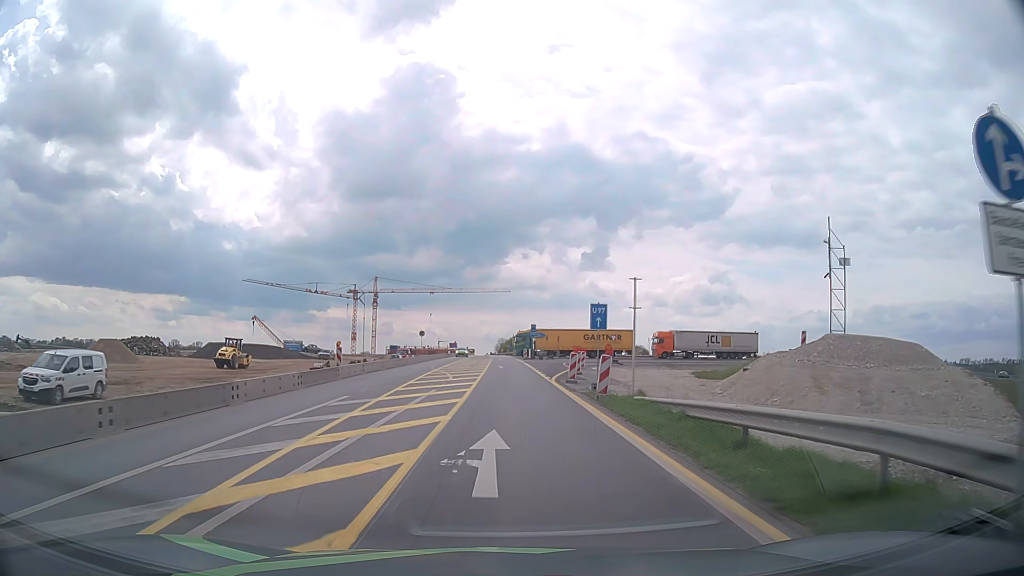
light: Day
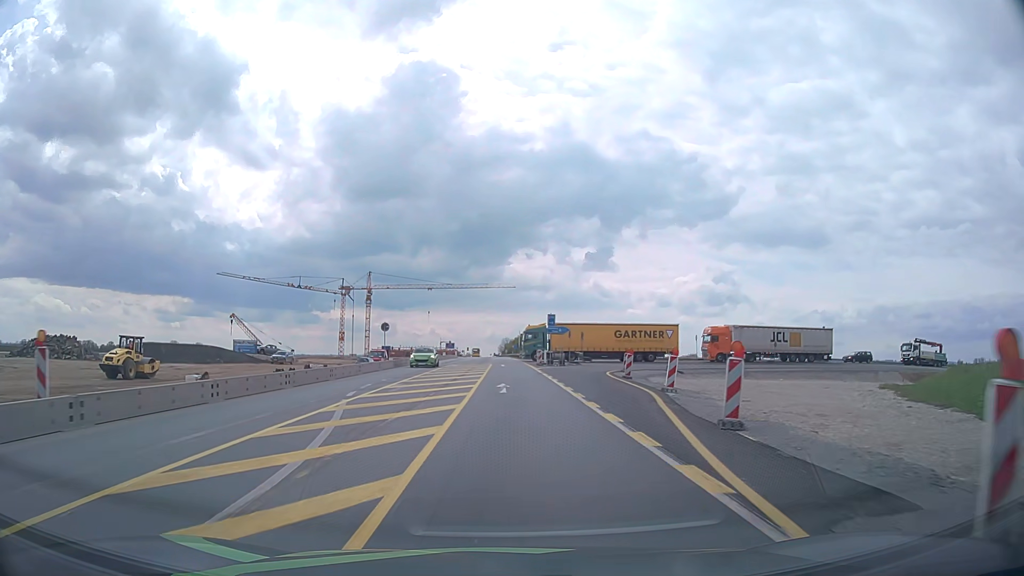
(-0.1, +23.8) m; -1°
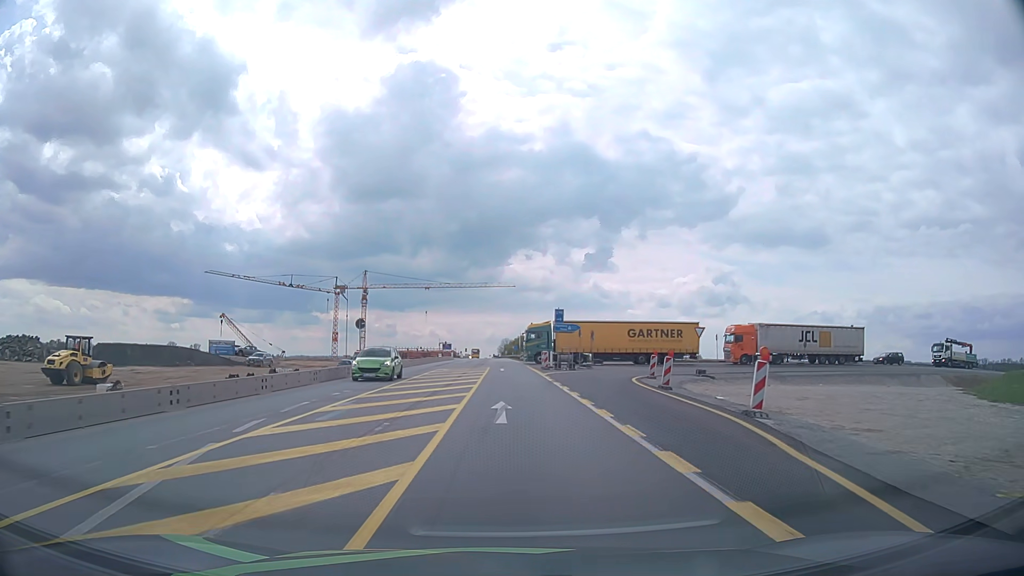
(0.0, +8.0) m; 0°
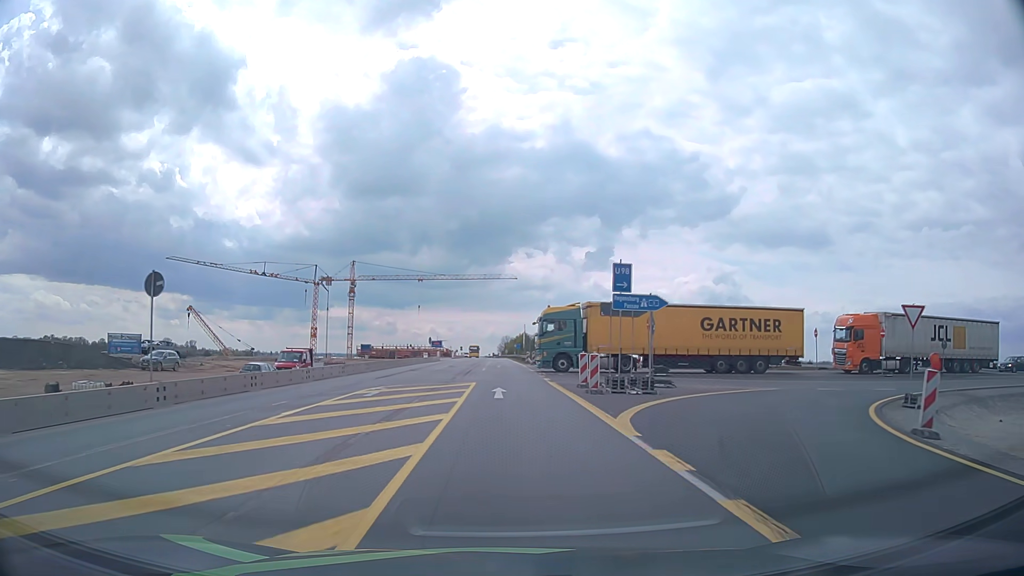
(0.0, +23.9) m; 0°
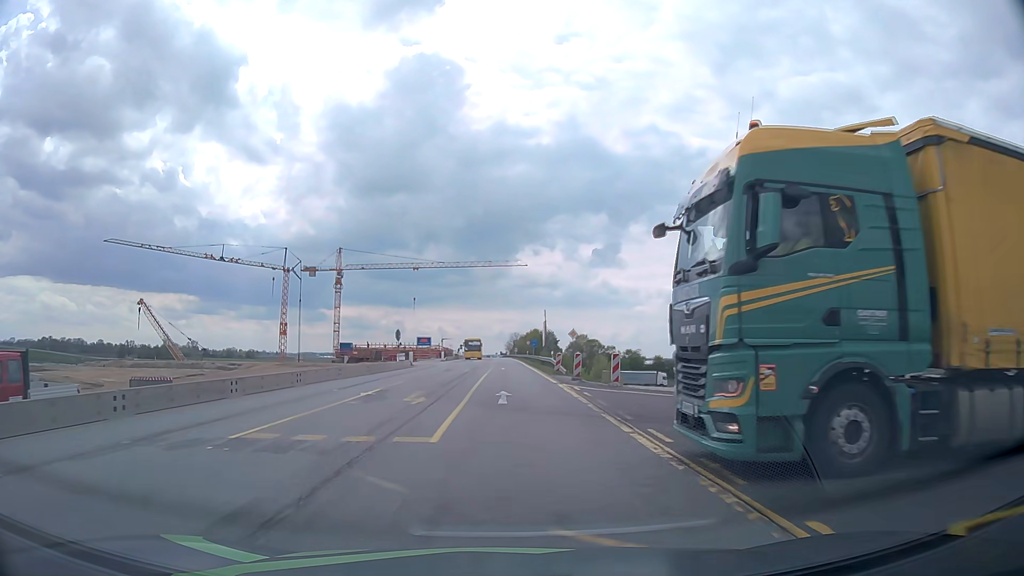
(-0.1, +32.1) m; -1°
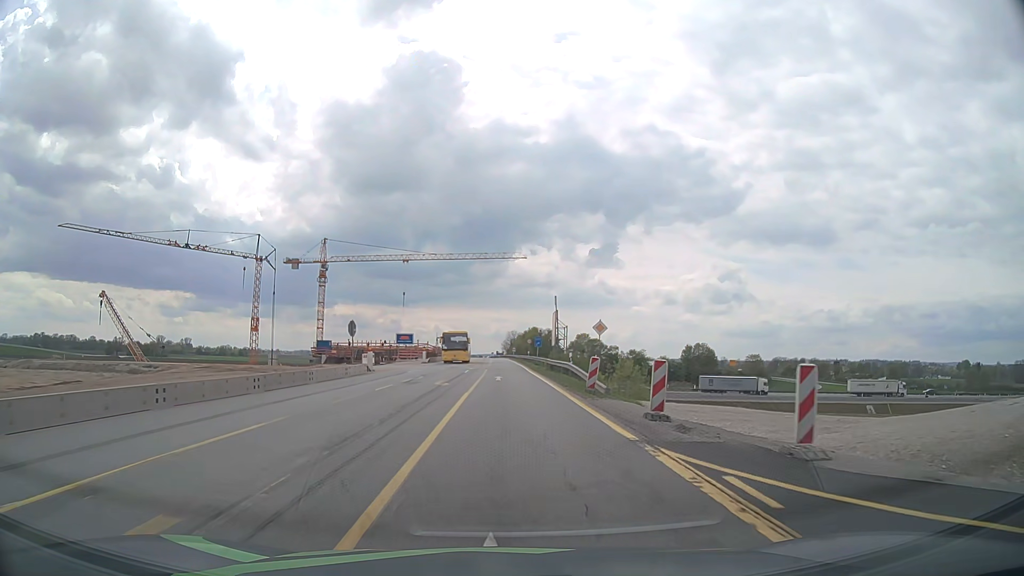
(0.0, +16.2) m; +1°
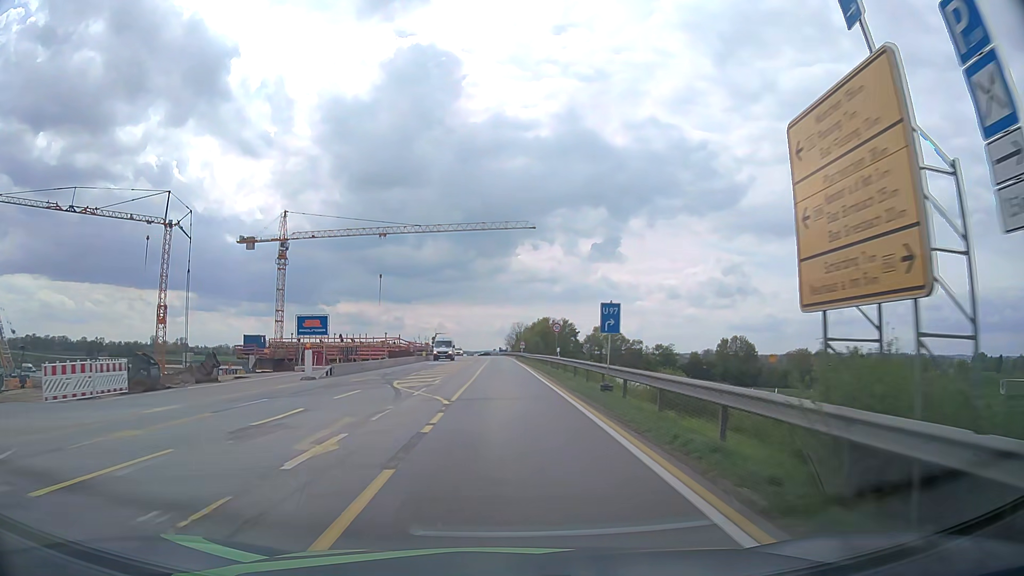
(-0.1, +40.9) m; -1°
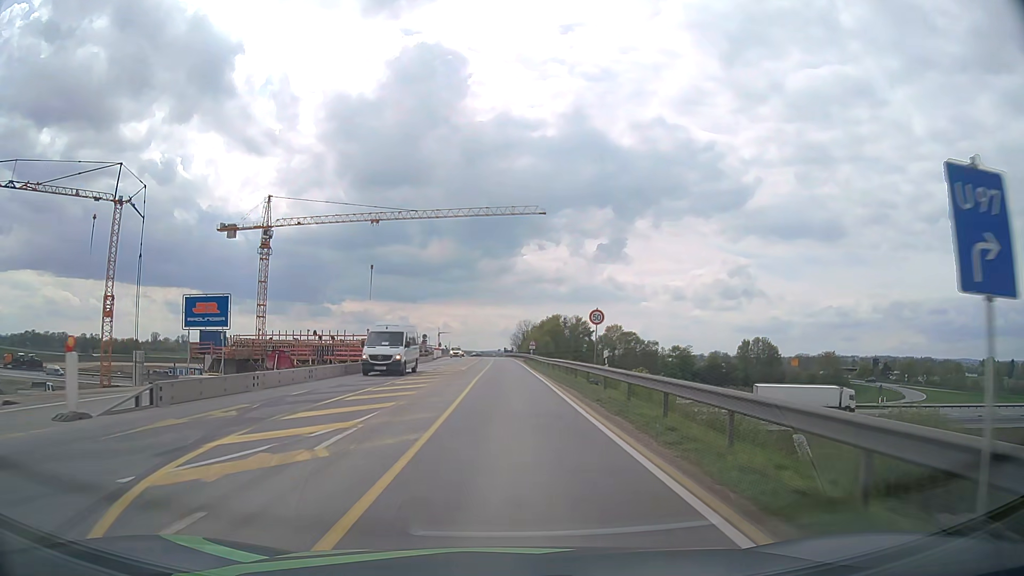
(0.0, +16.3) m; 0°
(0, +10) (0, +20) (0, +30) (0, +40) (0, +50) (0, +60) (0, +70) (0, +80) (0, +90) (-1, +100) m
